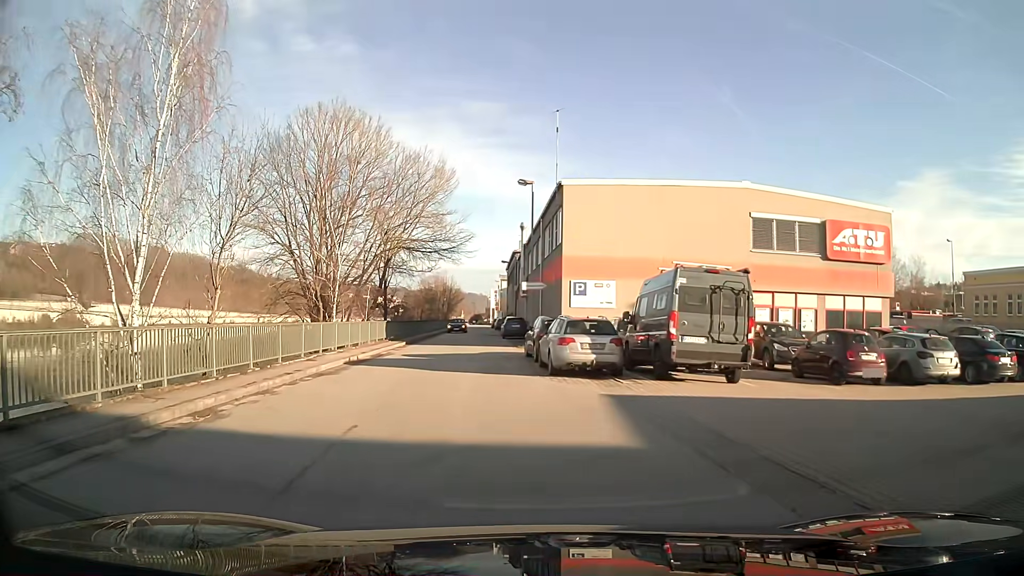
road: unclassified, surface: asphalt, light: Day
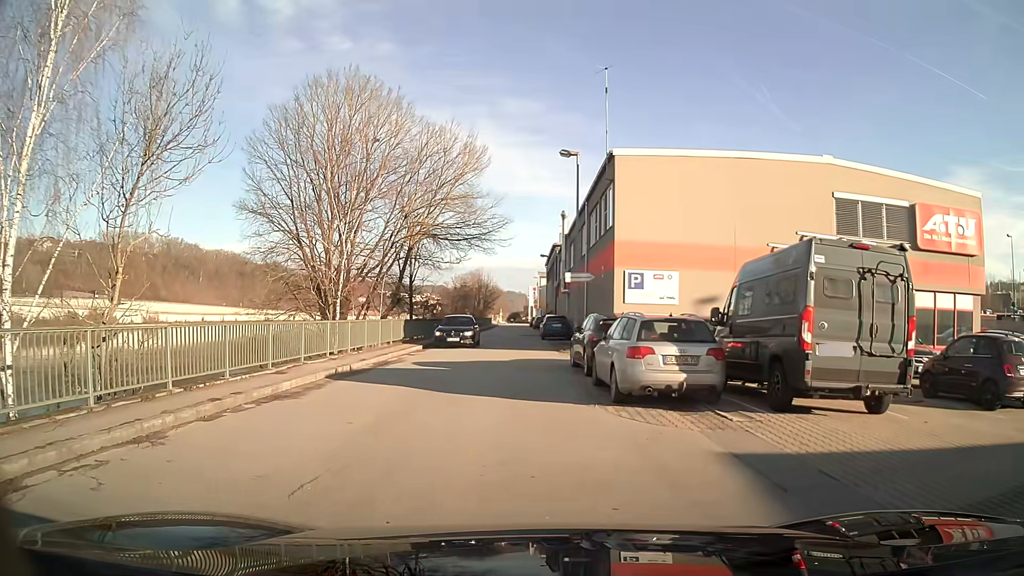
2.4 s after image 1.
(-0.1, +5.1) m; -2°
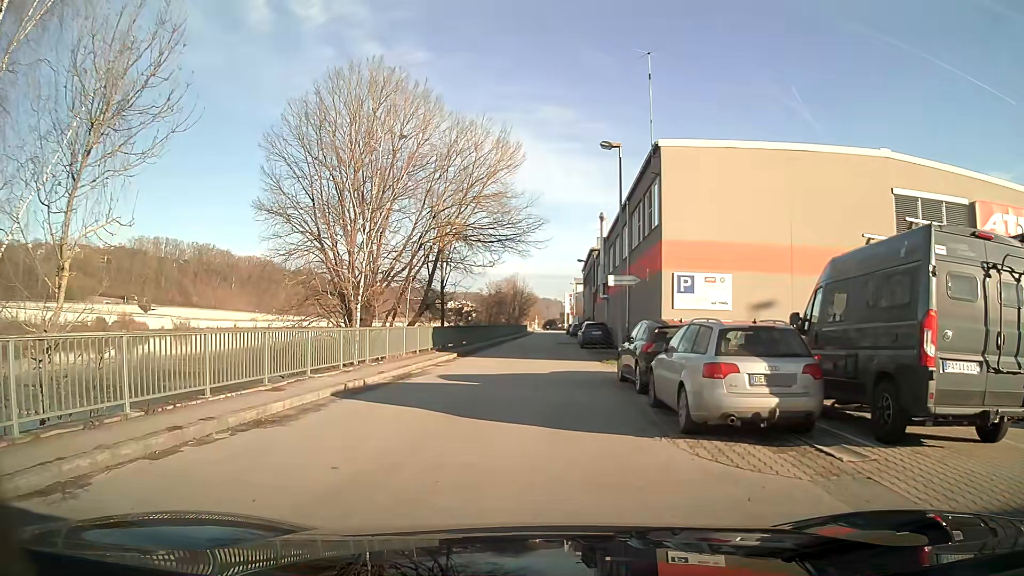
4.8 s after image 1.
(-0.1, +2.5) m; -4°
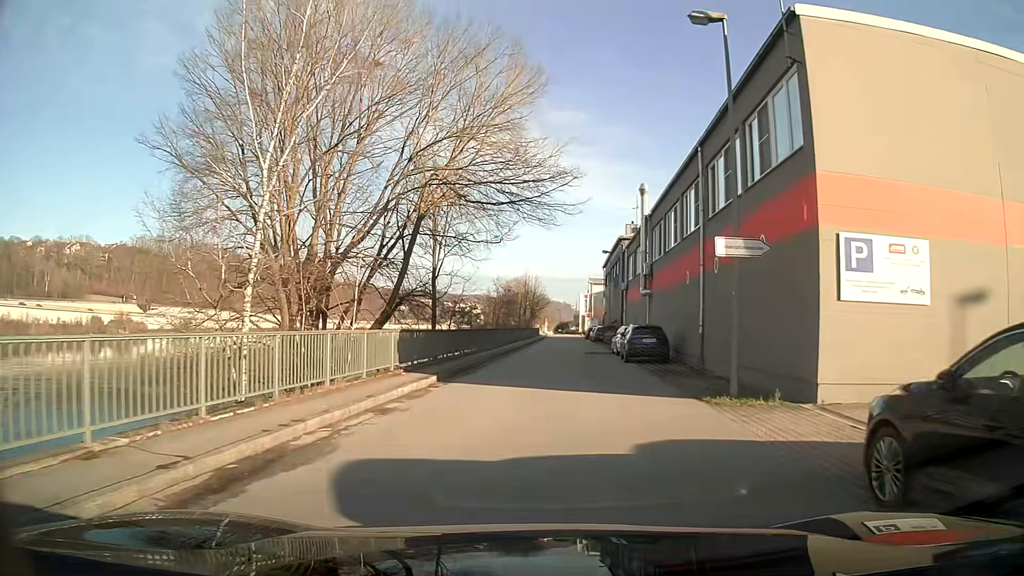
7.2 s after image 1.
(-0.3, +12.0) m; +1°
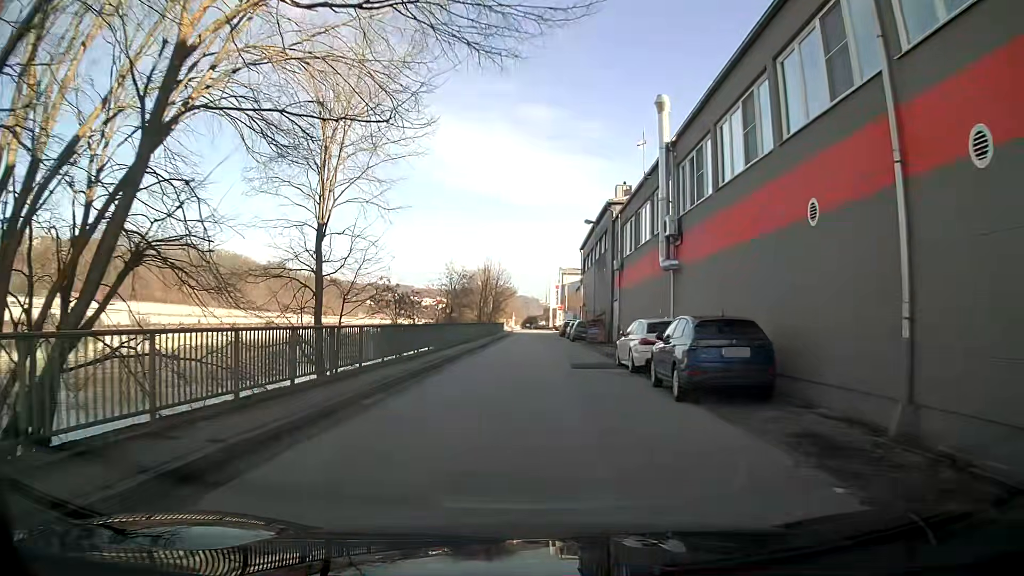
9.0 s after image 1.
(+0.4, +14.7) m; +2°
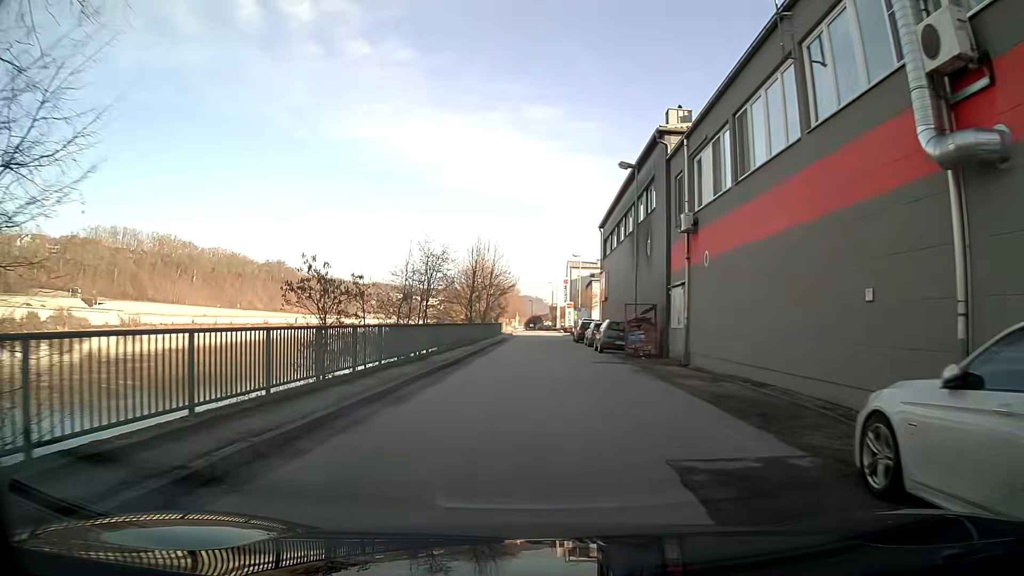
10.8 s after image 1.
(0.0, +16.1) m; 0°
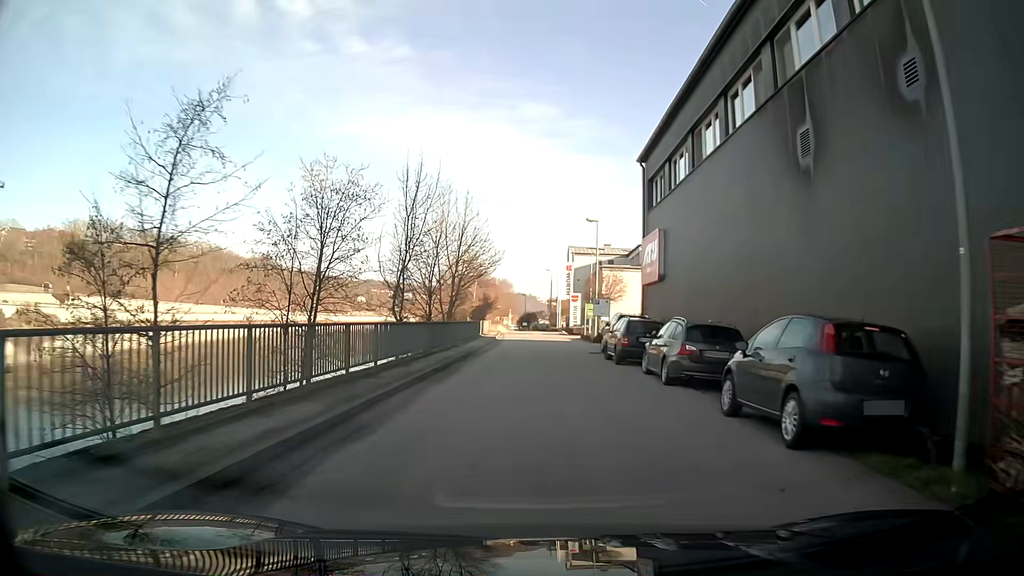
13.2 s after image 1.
(0.0, +21.9) m; 0°
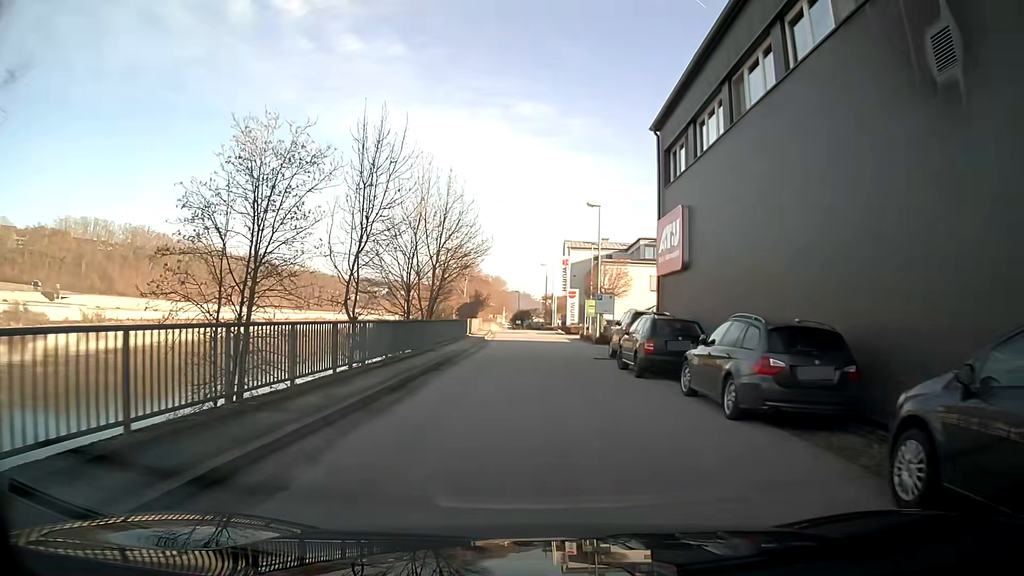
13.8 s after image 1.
(0.0, +5.1) m; 0°
